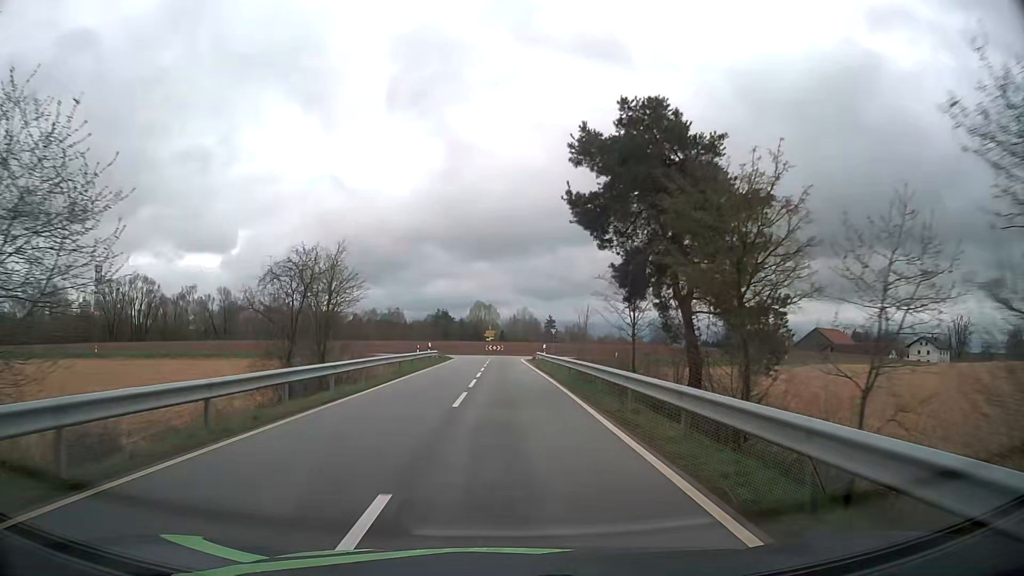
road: tertiary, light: Day
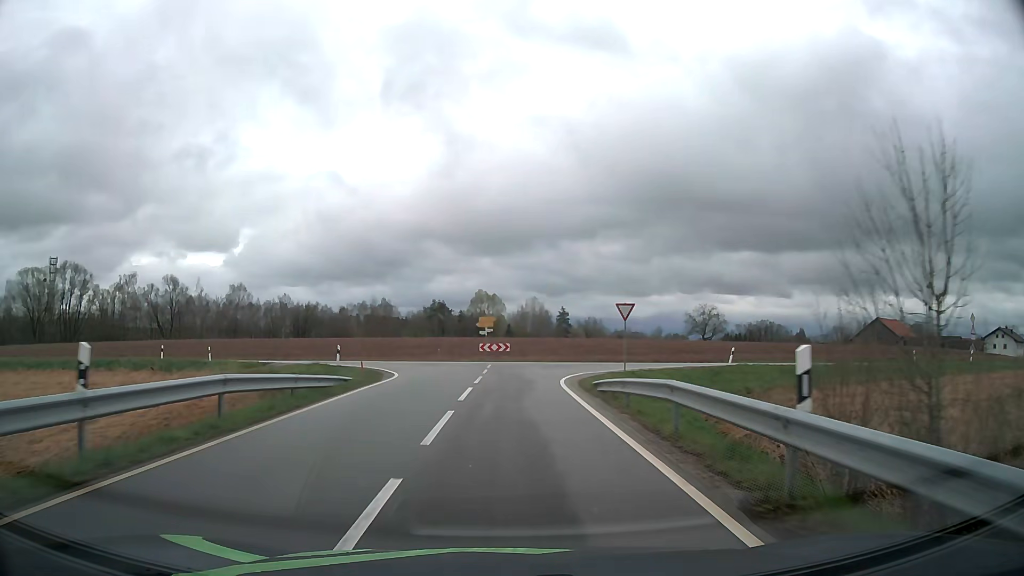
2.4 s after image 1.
(-0.2, +35.4) m; -1°
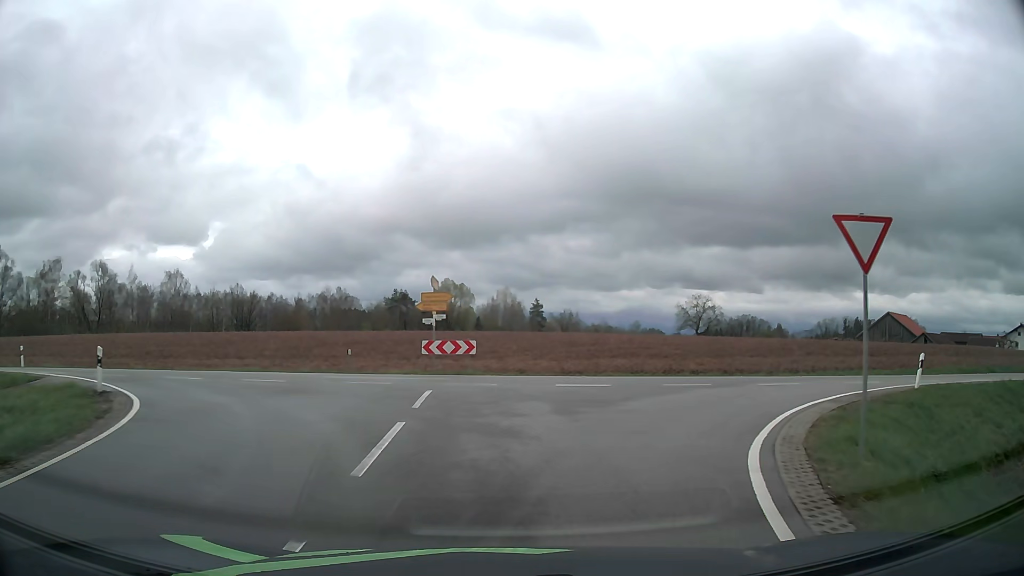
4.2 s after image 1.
(+0.2, +19.7) m; +2°
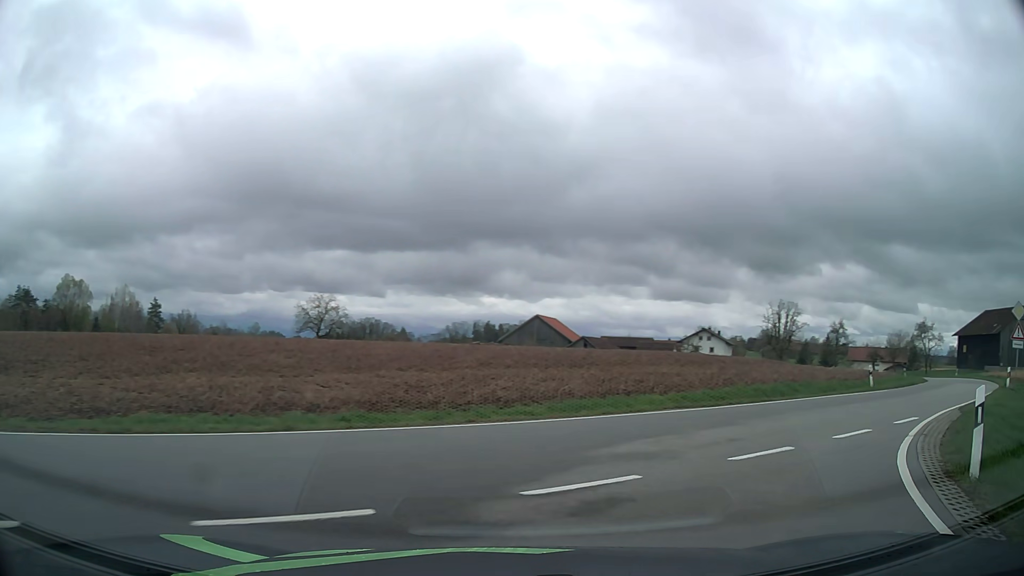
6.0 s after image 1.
(+2.8, +13.5) m; +31°
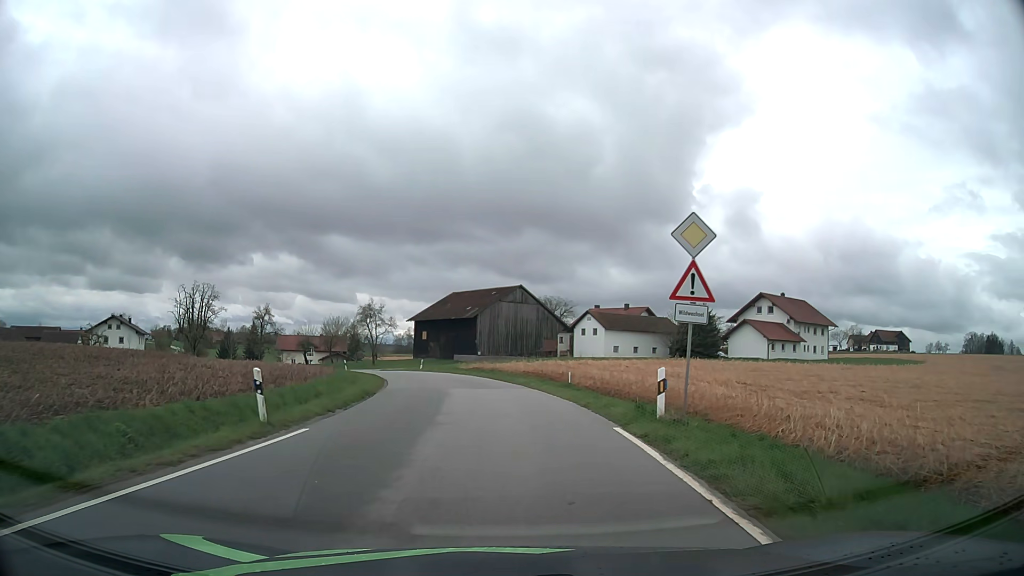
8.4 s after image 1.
(+9.4, +16.1) m; +50°
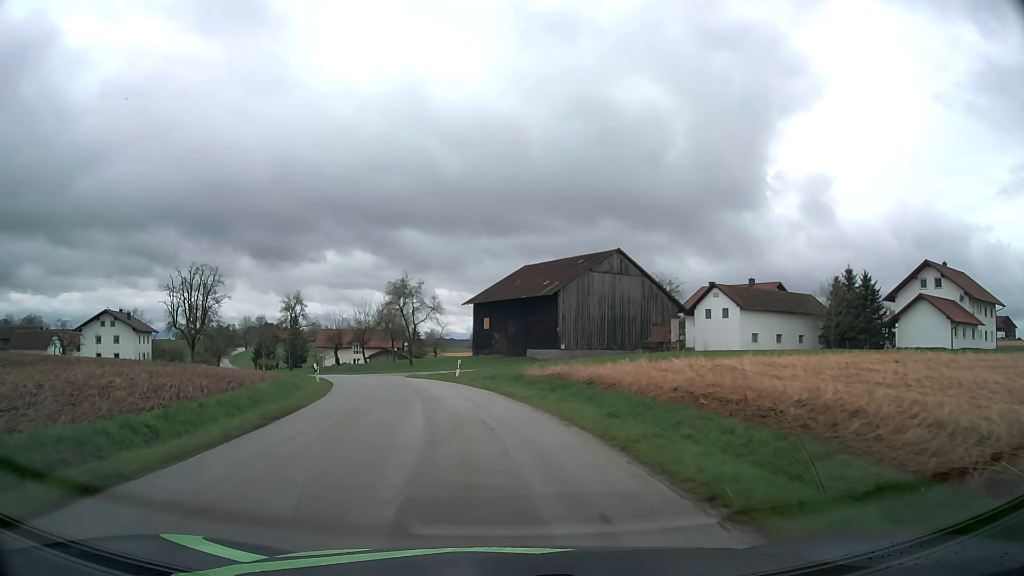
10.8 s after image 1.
(-0.9, +28.3) m; -7°
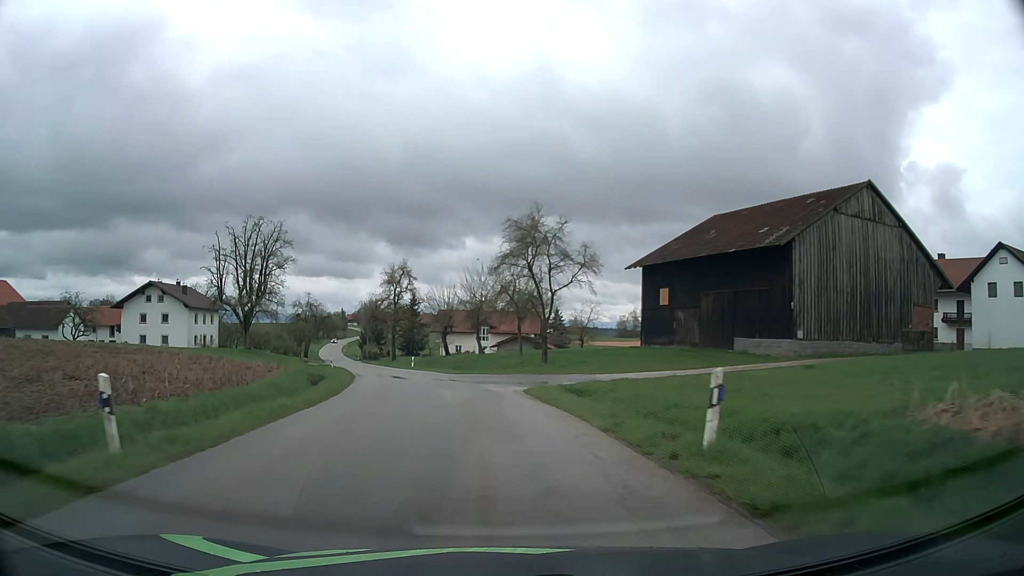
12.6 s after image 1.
(-2.9, +26.1) m; -12°
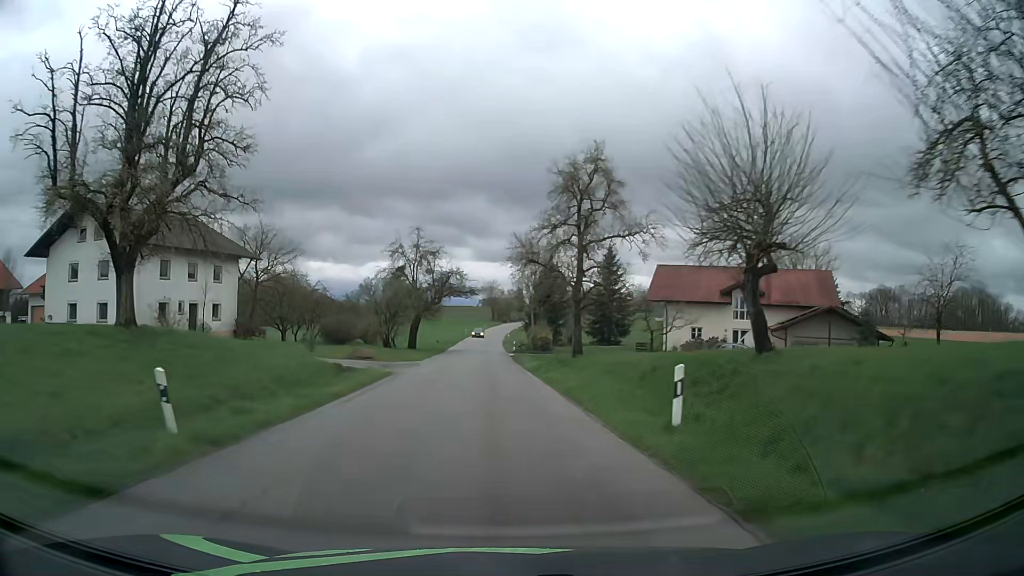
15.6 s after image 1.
(-7.5, +48.3) m; -16°
(0, +10) (0, +20) (0, +30) (-1, +40) (-1, +50) (-1, +60) (-2, +70) (-2, +80) (-2, +90) (-2, +100) m
